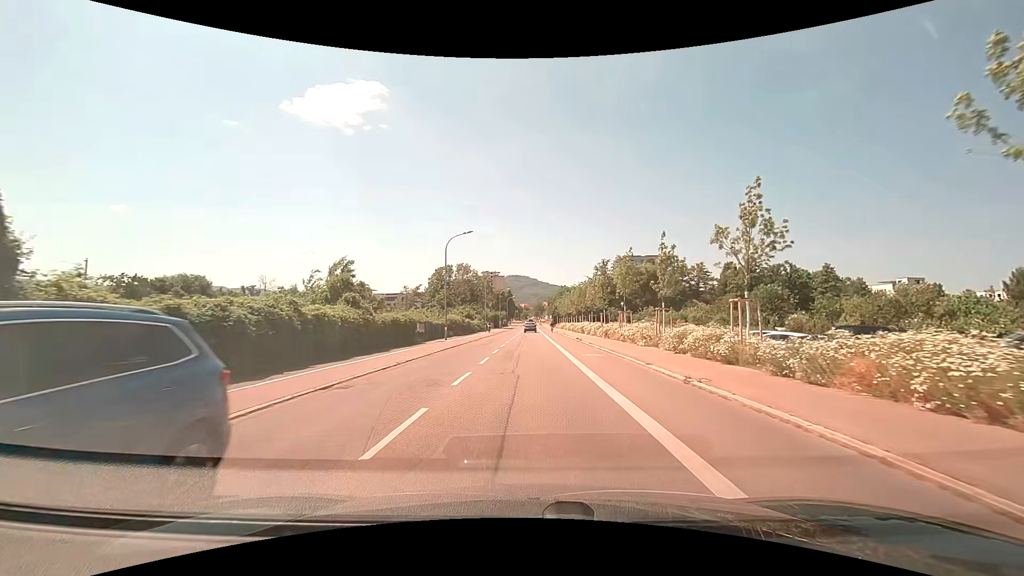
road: secondary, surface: asphalt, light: Day
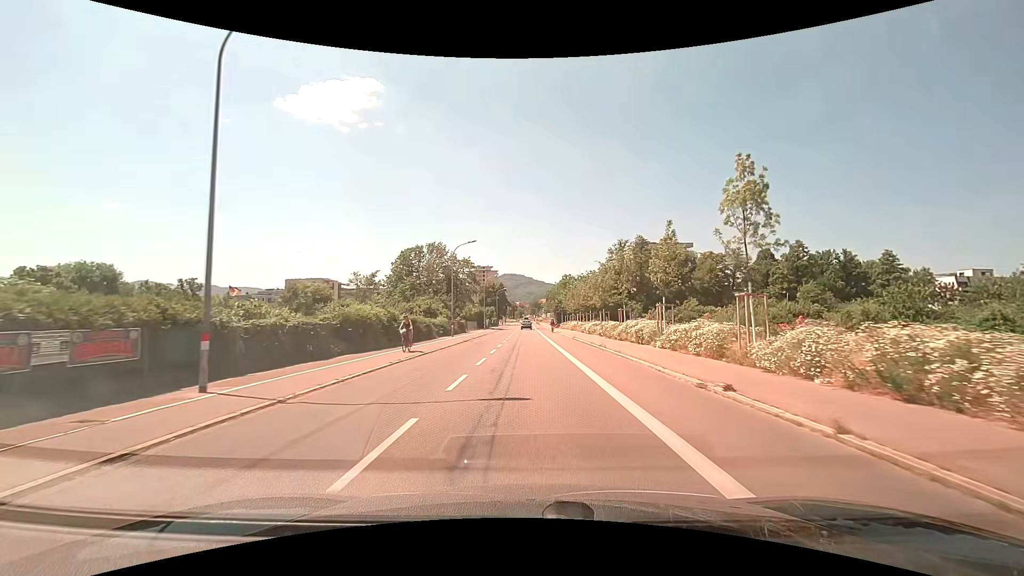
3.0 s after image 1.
(+0.1, +31.1) m; +1°
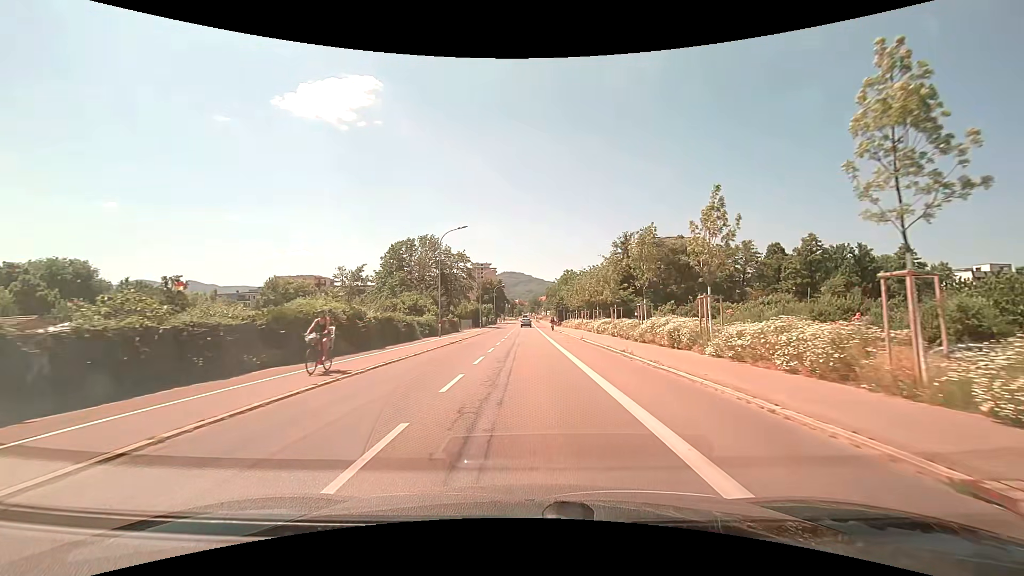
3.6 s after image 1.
(0.0, +6.5) m; 0°
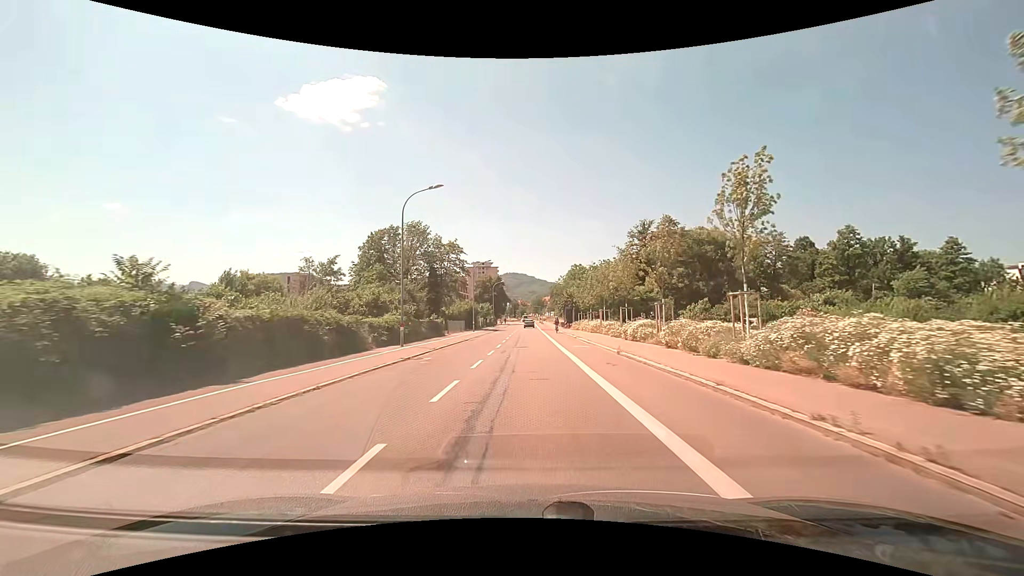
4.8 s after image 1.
(+0.1, +13.1) m; 0°
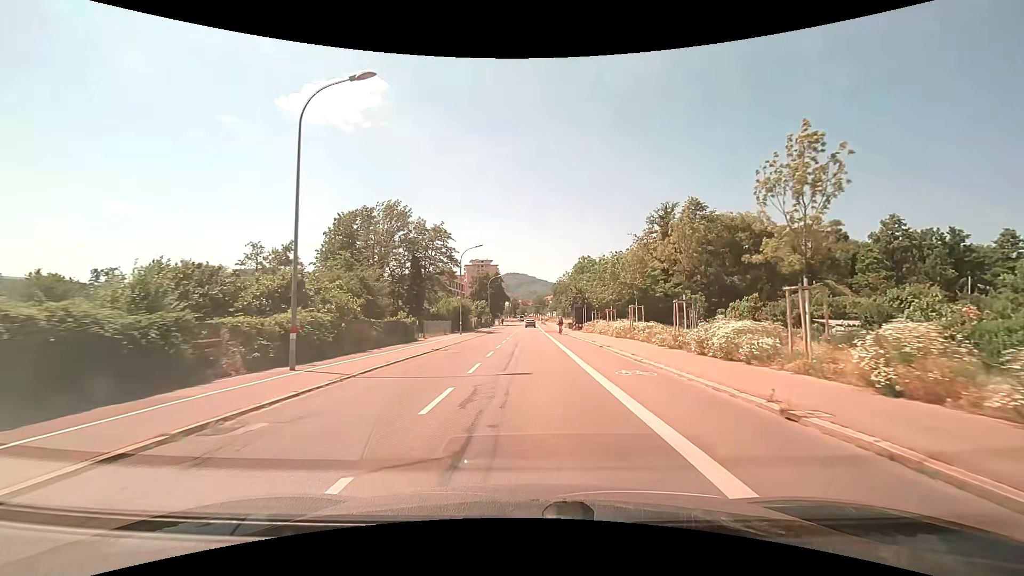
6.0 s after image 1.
(-0.1, +13.2) m; 0°
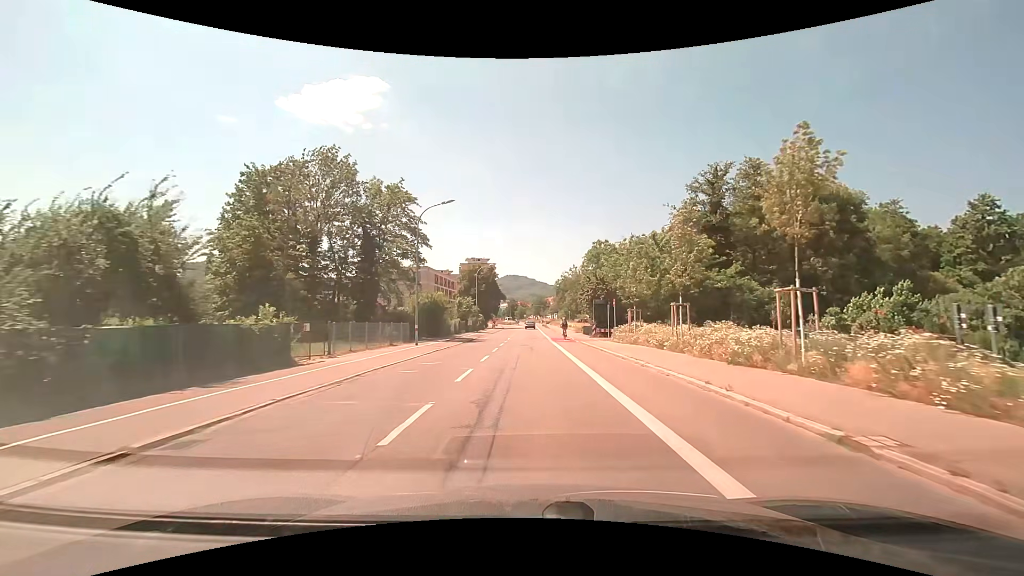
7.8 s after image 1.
(+0.1, +19.9) m; 0°
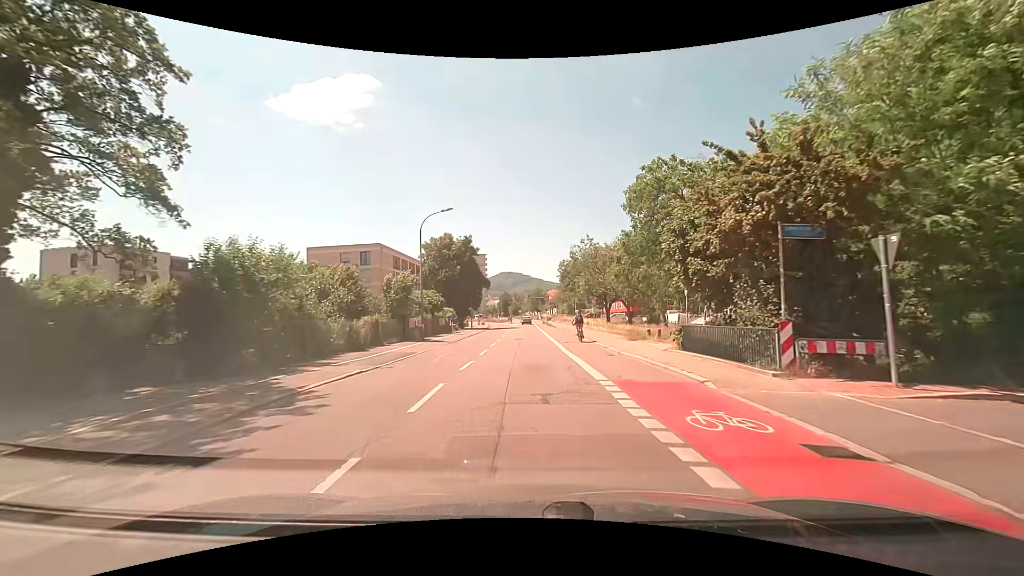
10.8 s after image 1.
(+0.1, +33.1) m; +1°
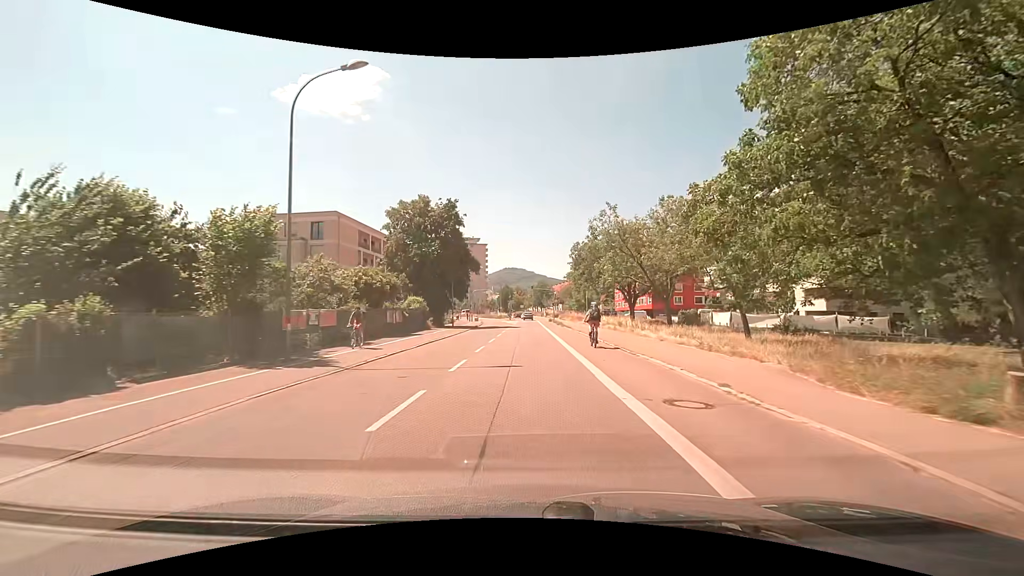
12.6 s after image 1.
(-0.1, +19.8) m; 0°
